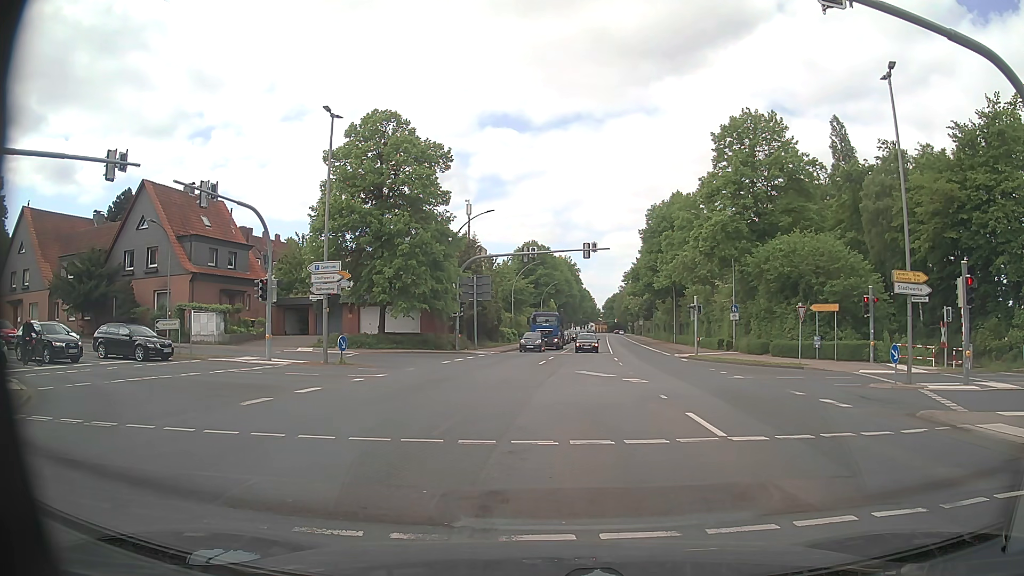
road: primary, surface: asphalt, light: Day
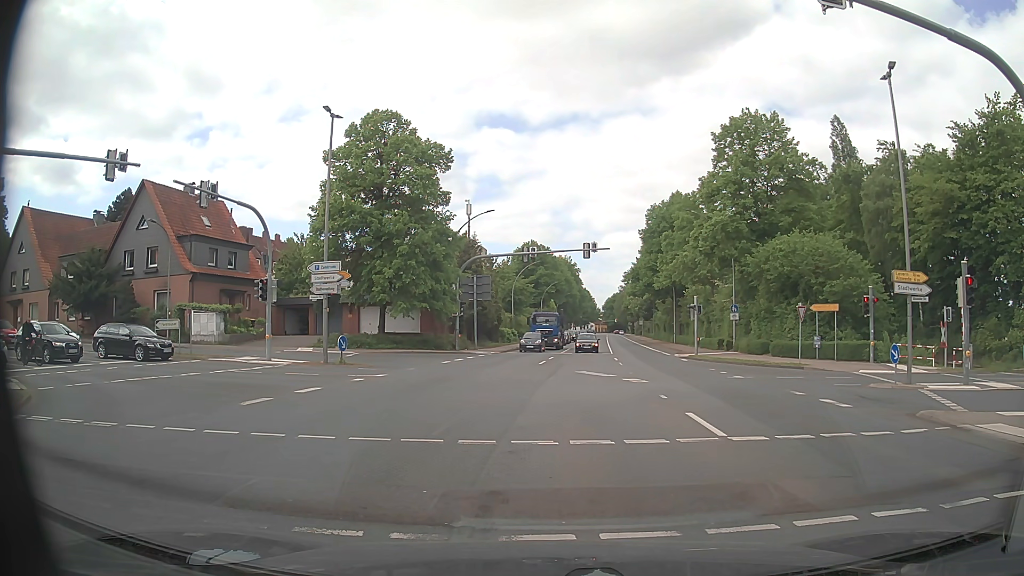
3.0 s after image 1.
(0.0, 0.0) m; 0°
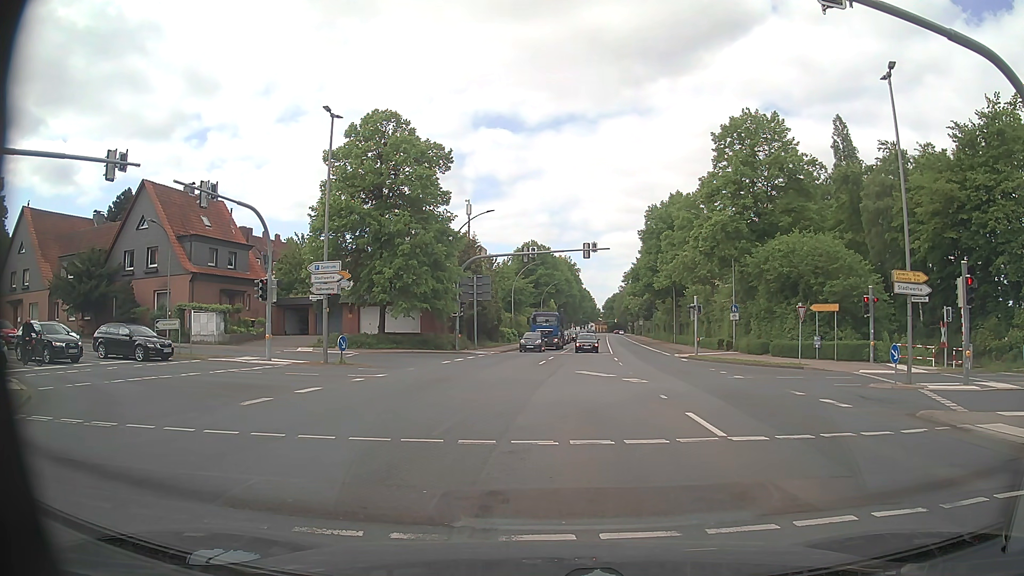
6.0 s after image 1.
(0.0, 0.0) m; 0°
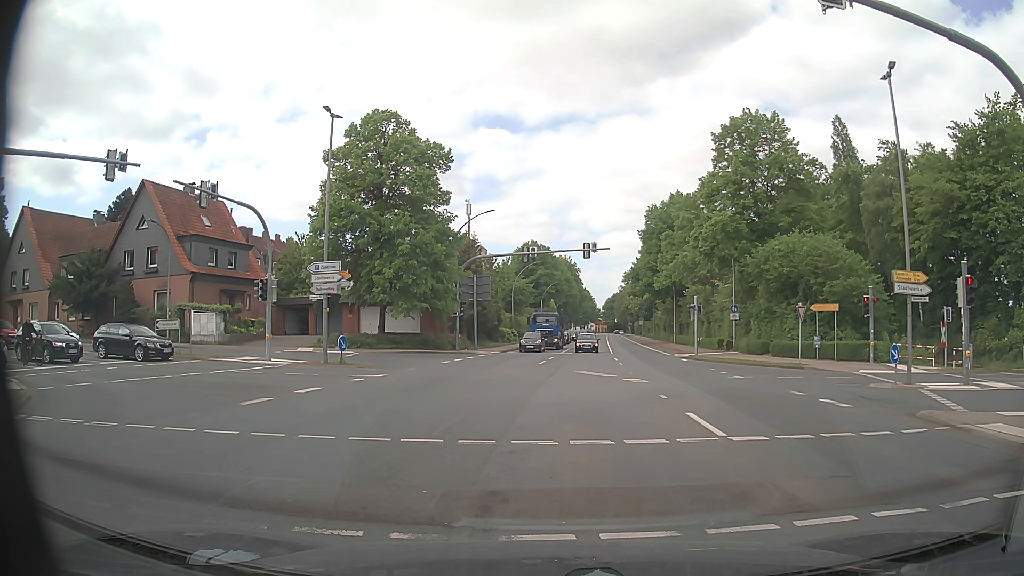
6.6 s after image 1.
(0.0, 0.0) m; 0°
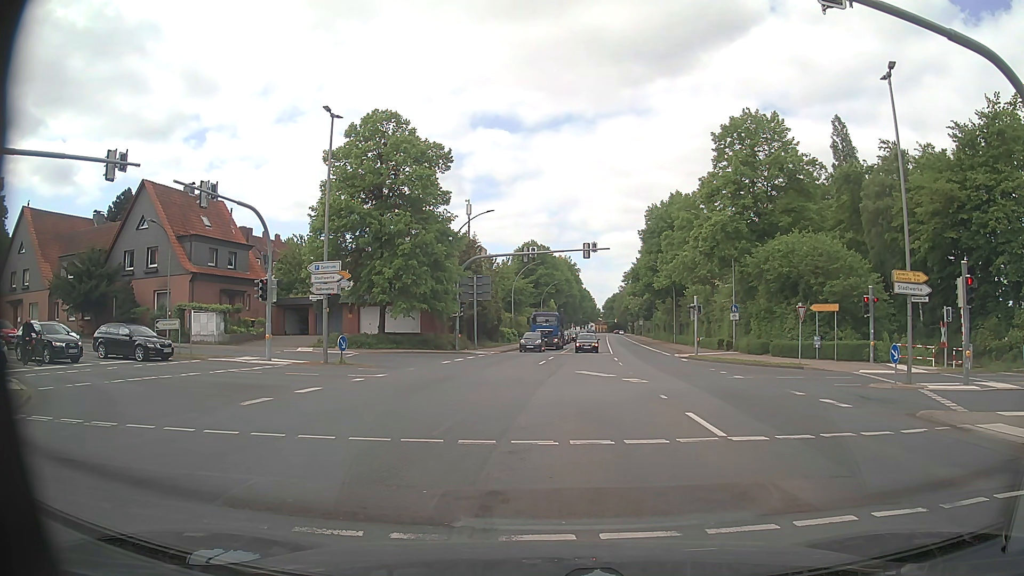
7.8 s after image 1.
(0.0, 0.0) m; 0°
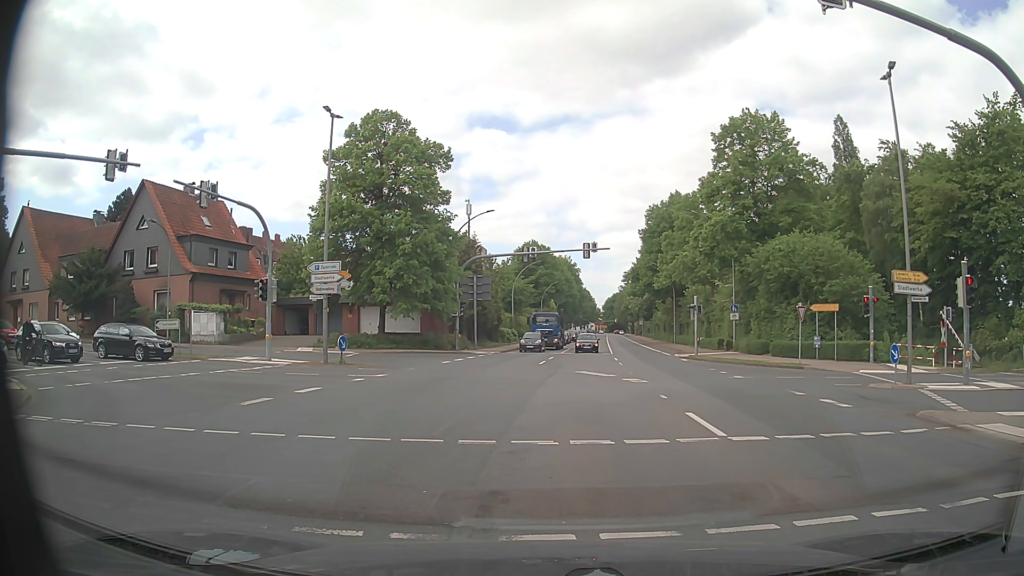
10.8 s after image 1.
(0.0, 0.0) m; 0°
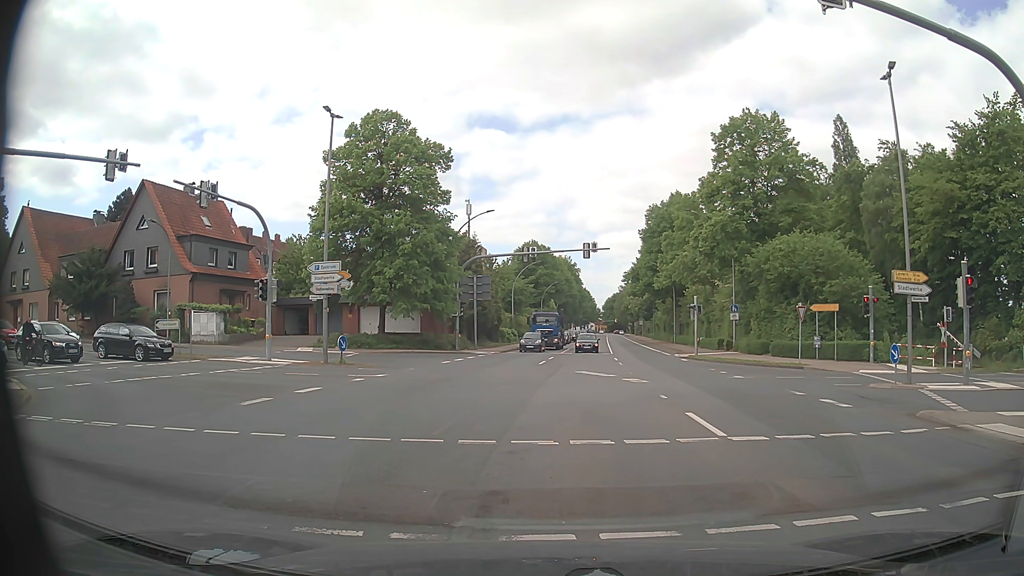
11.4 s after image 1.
(0.0, 0.0) m; 0°
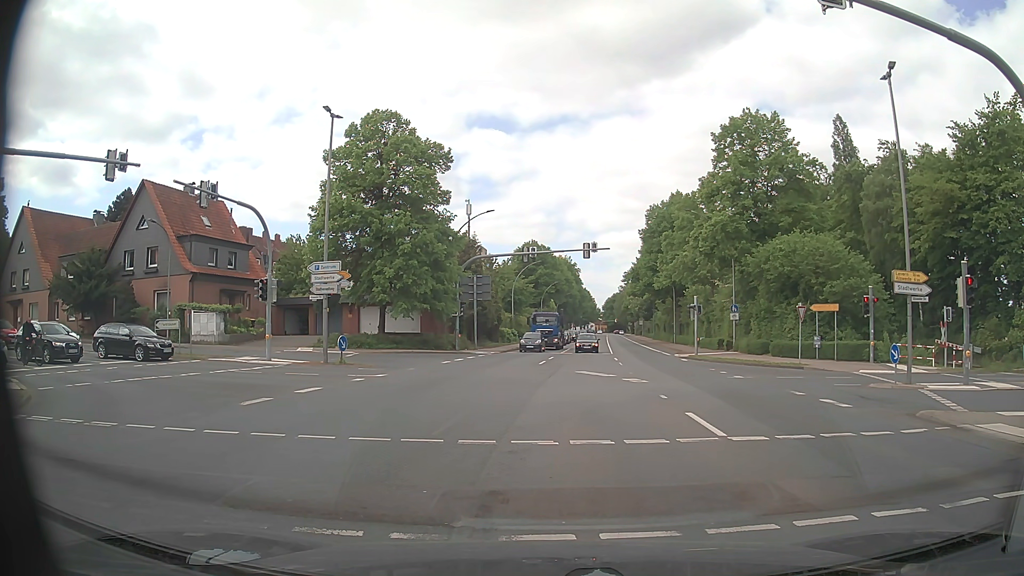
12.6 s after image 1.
(0.0, 0.0) m; 0°
(0, +10) (0, +20) (-4, +29) (-13, +33) (-23, +33) (-33, +34) (-43, +36) (-52, +37) (-62, +39) (-72, +41) m
